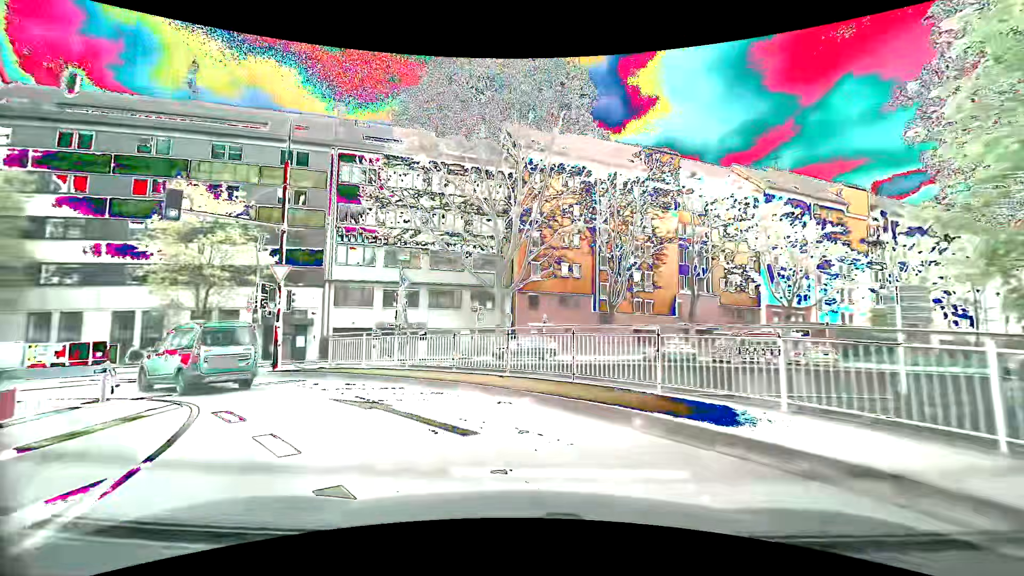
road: primary_link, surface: asphalt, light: Day
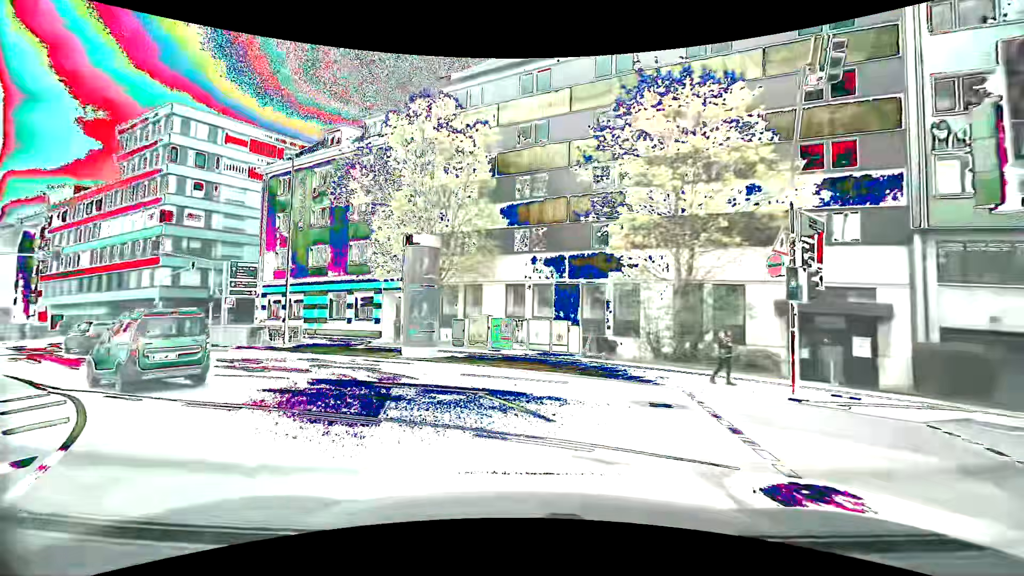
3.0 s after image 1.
(-7.5, +15.2) m; -51°
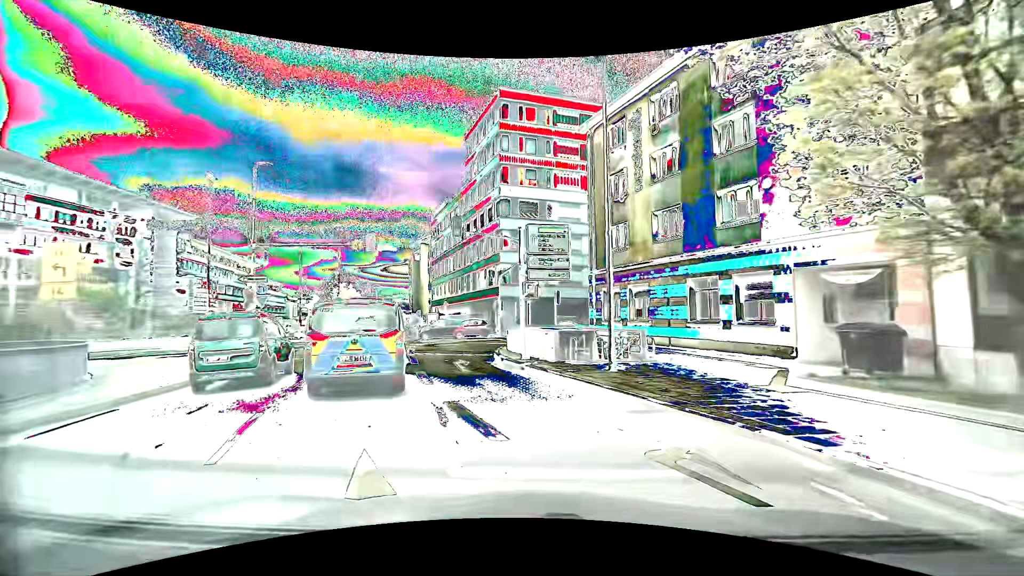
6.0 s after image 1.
(-4.6, +14.1) m; -39°
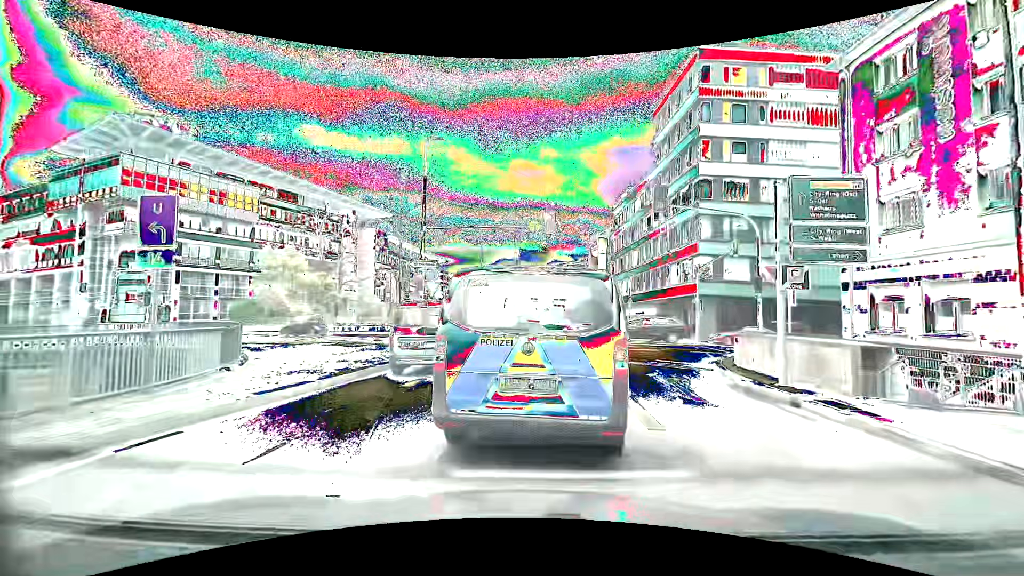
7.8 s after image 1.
(-1.2, +4.7) m; -25°
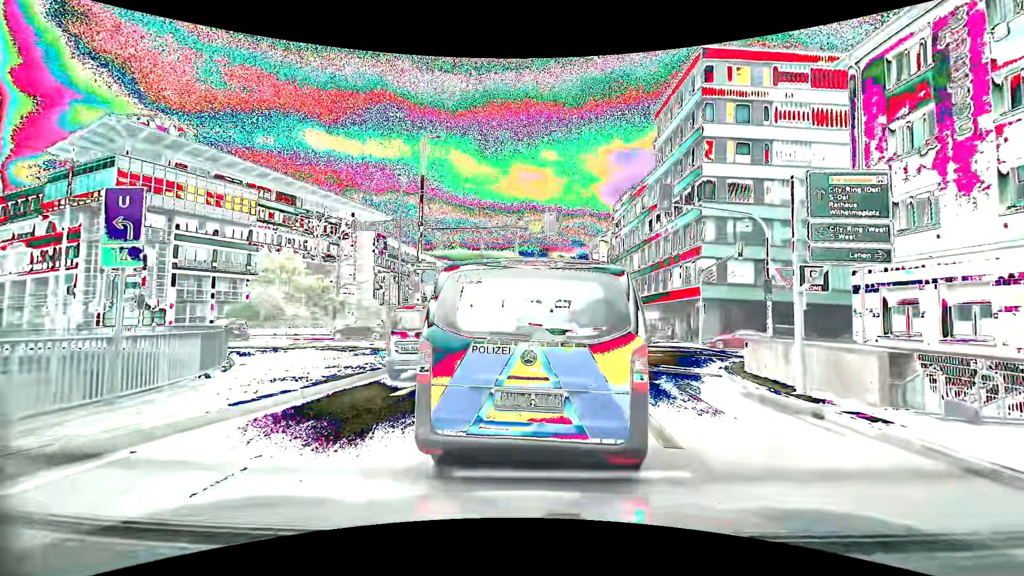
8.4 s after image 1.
(0.0, +0.7) m; 0°
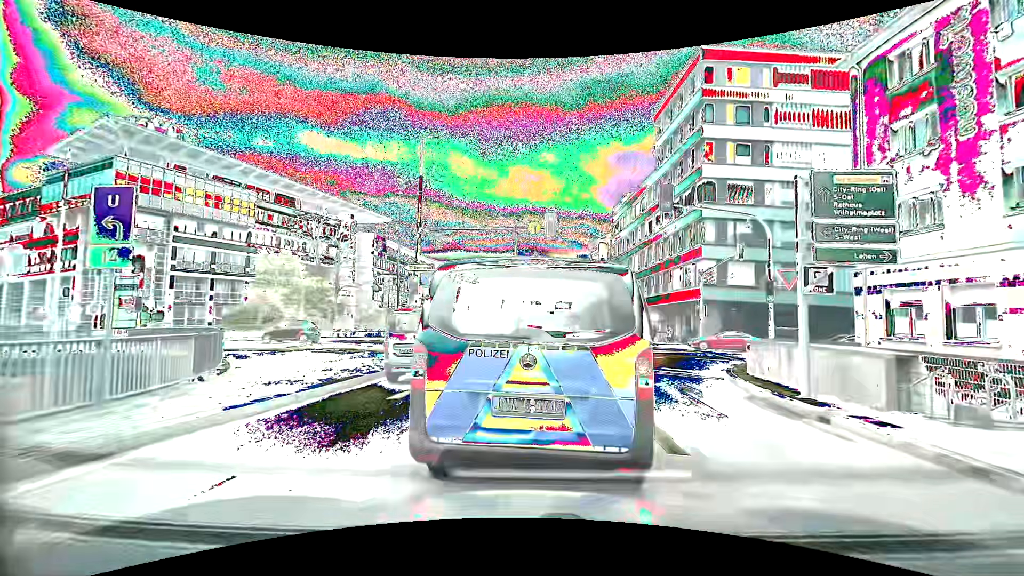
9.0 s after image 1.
(0.0, +0.2) m; 0°
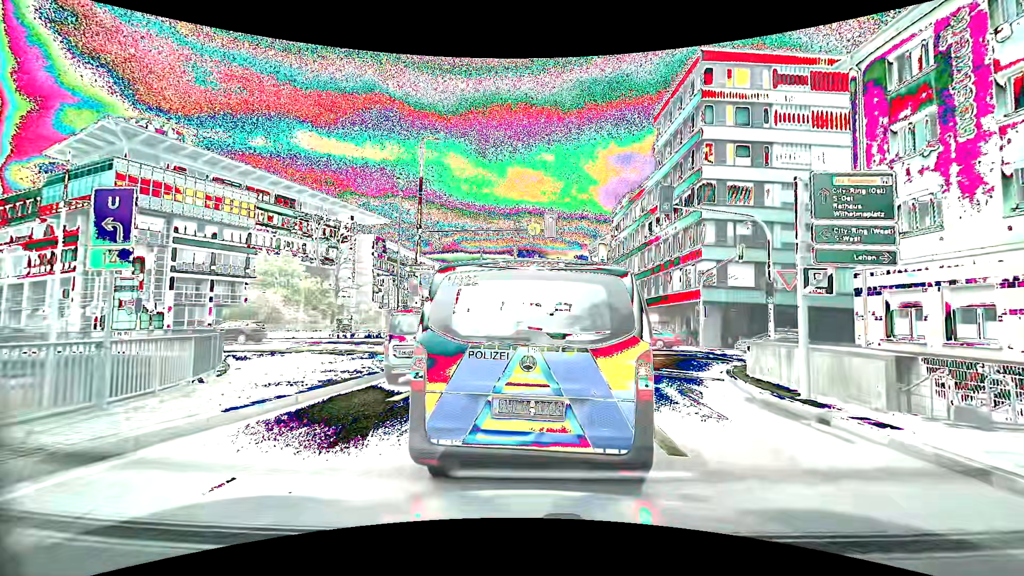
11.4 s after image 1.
(0.0, +0.1) m; 0°
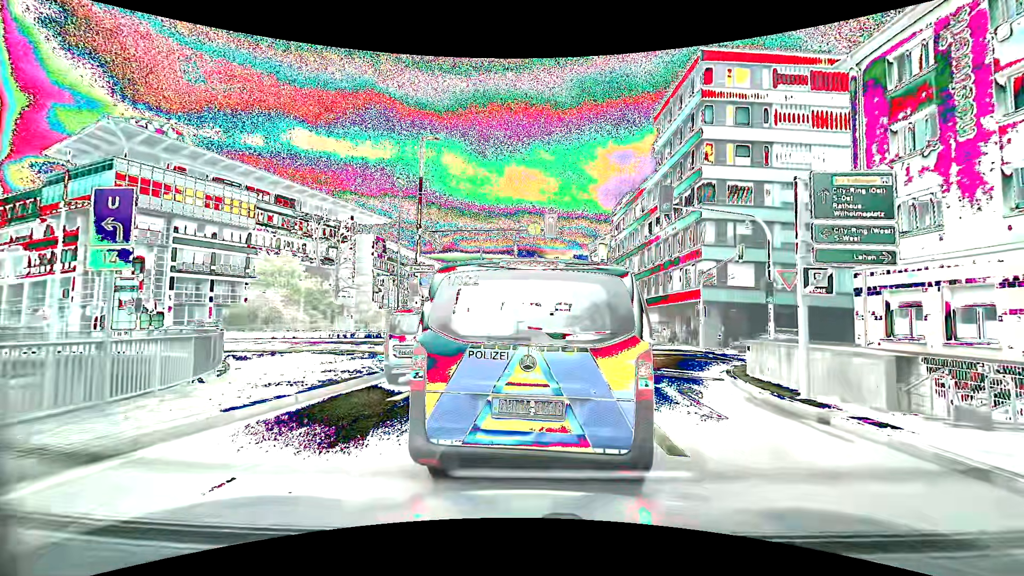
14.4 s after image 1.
(0.0, 0.0) m; 0°
